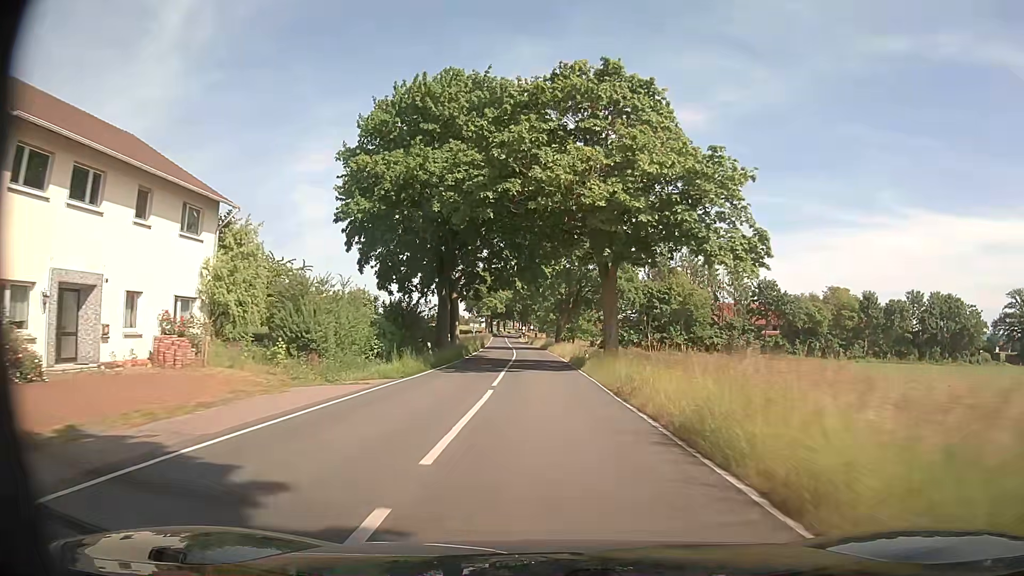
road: secondary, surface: asphalt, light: Day
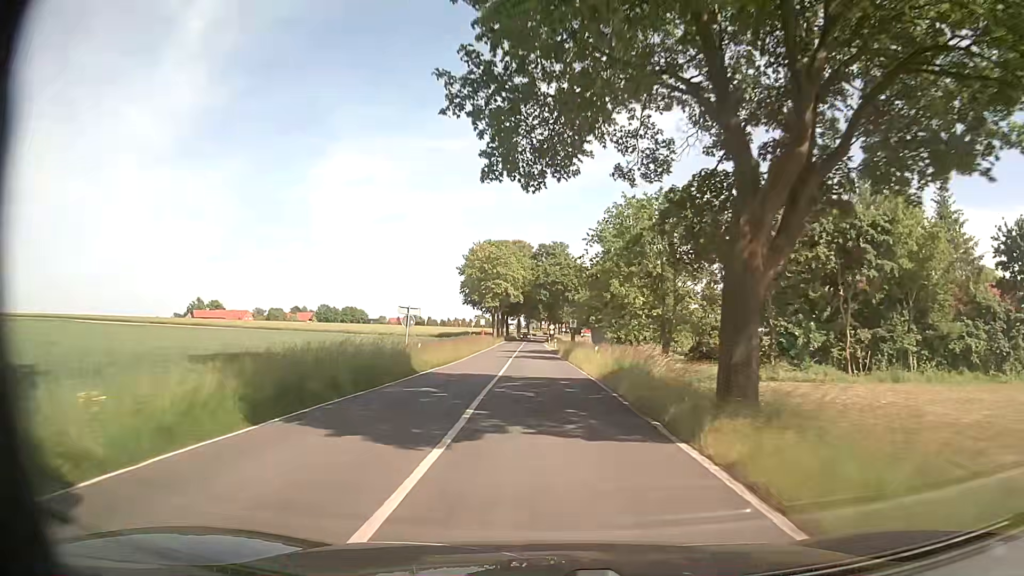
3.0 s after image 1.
(-1.8, +53.8) m; -4°
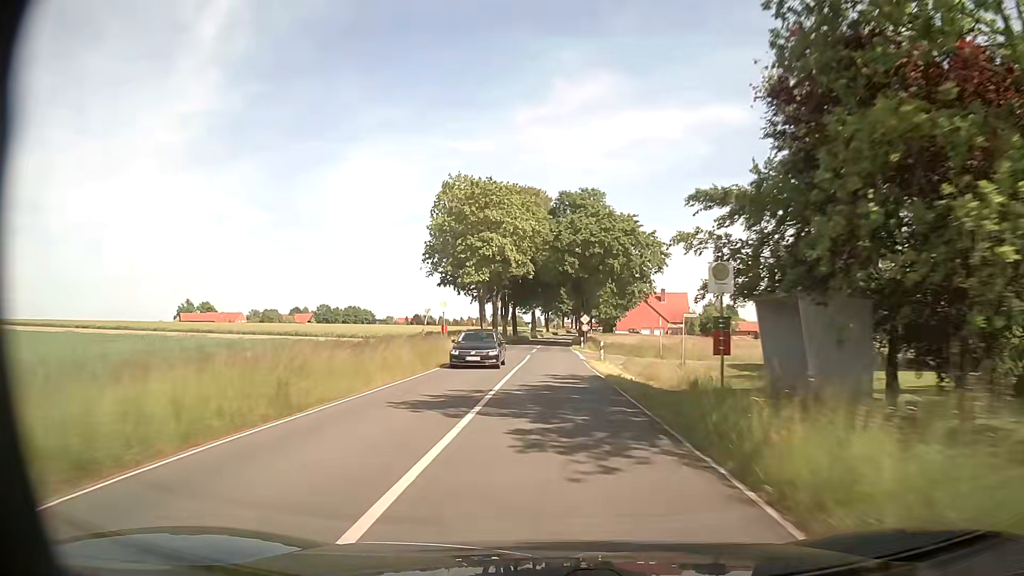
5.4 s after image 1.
(-0.4, +43.0) m; -1°
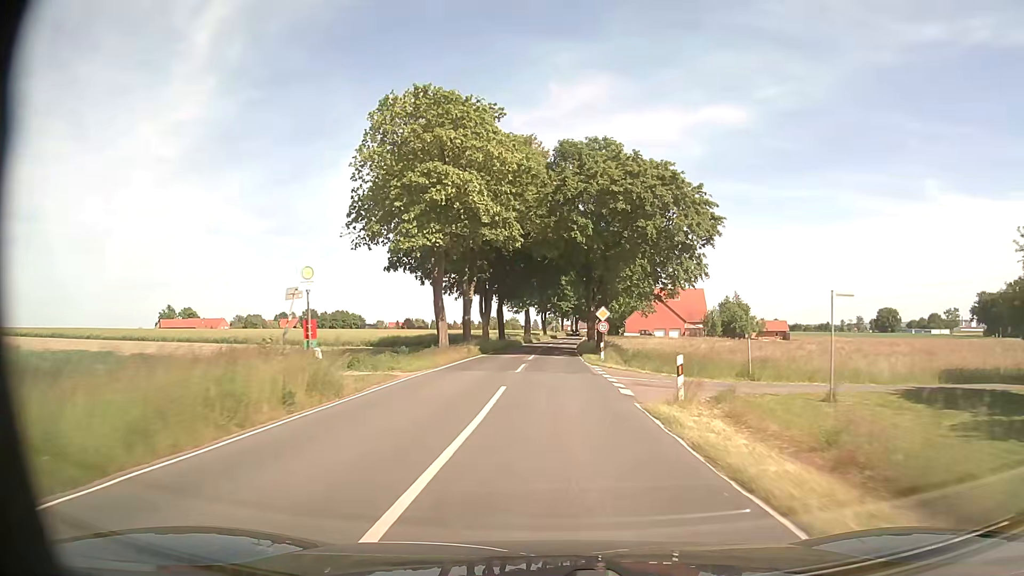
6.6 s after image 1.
(-0.1, +21.4) m; 0°
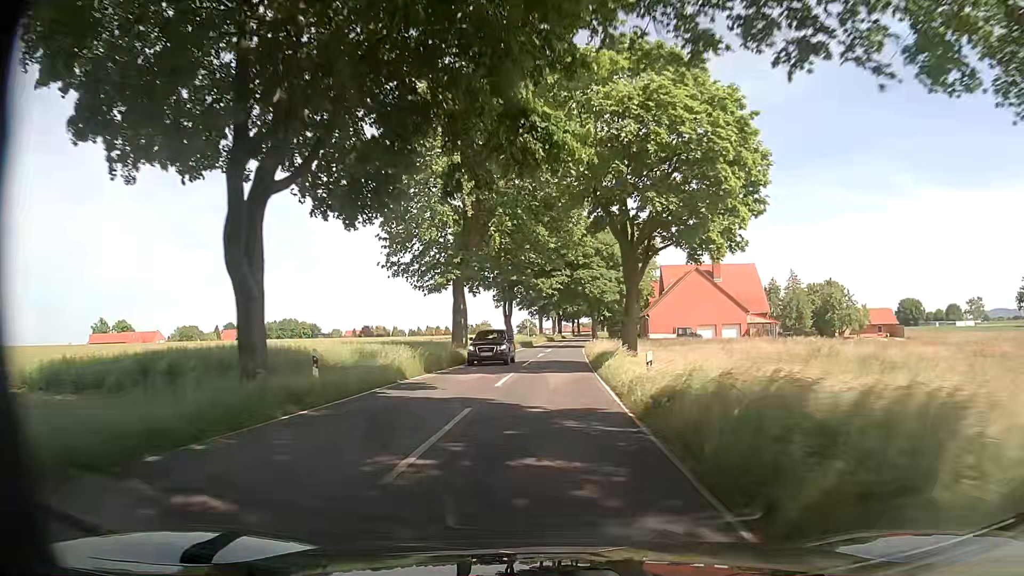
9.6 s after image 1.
(+1.0, +53.6) m; +3°
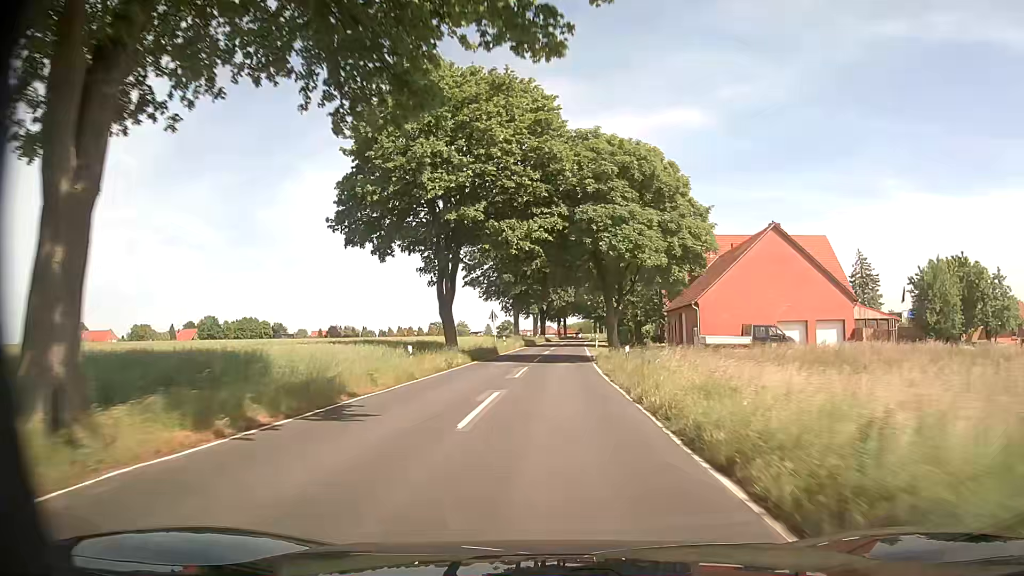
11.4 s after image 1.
(+0.1, +32.2) m; +1°
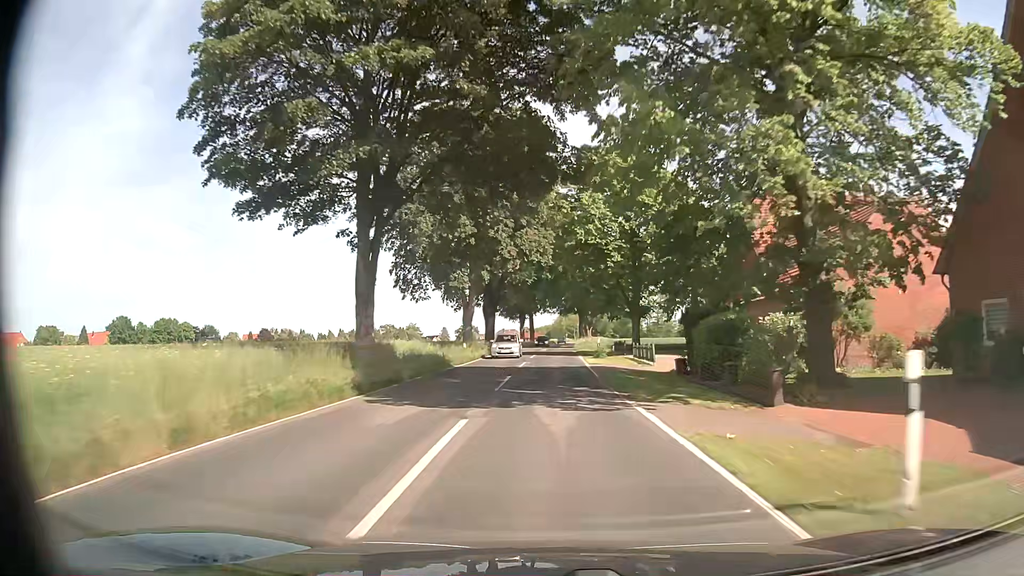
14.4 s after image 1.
(+1.6, +53.6) m; +3°
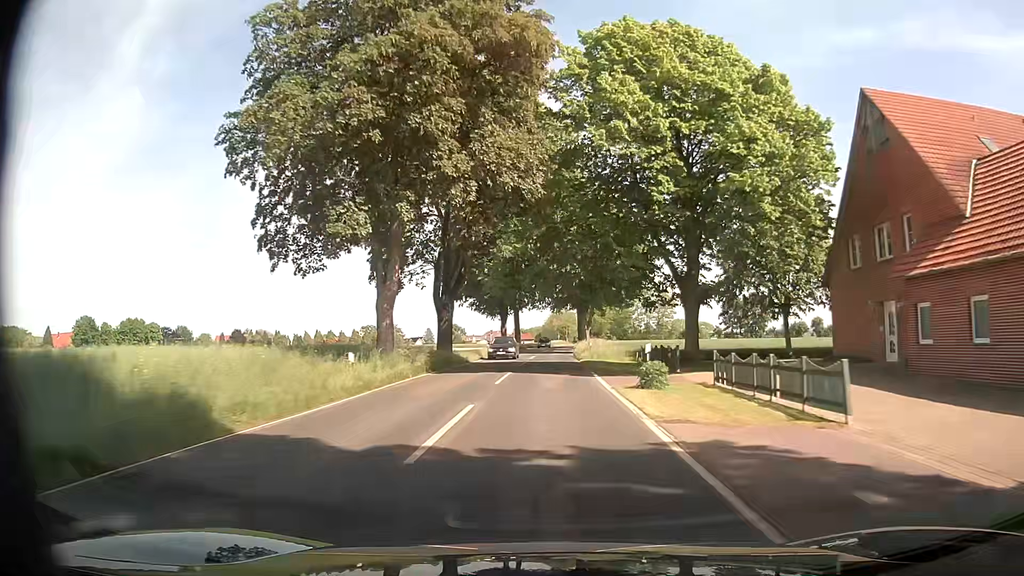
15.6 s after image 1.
(+0.2, +21.5) m; +1°
(0, +10) (0, +20) (0, +30) (0, +40) (0, +50) (+1, +60) (+1, +70) (+1, +80) (+2, +90) (+2, +100) m
